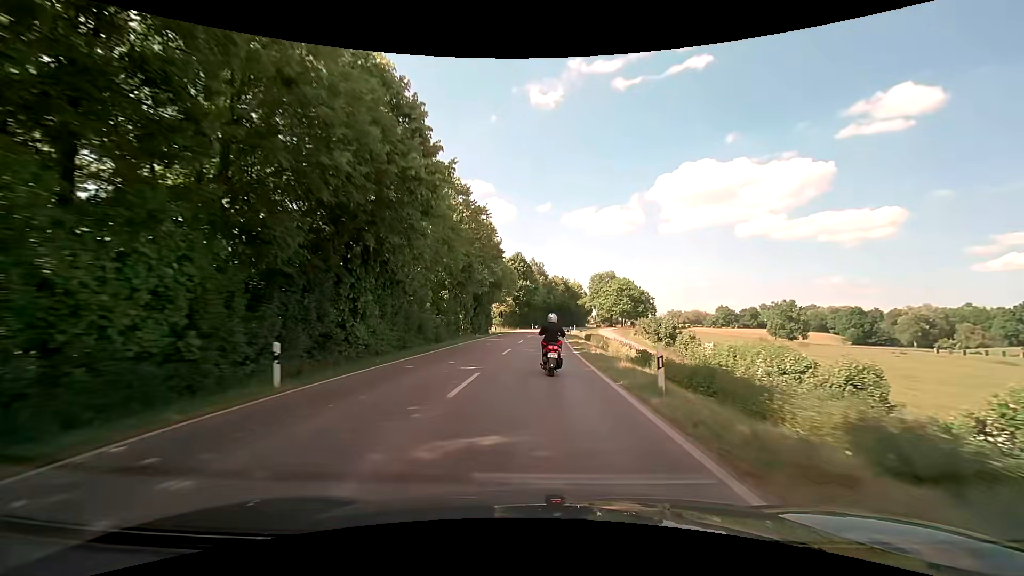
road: secondary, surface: asphalt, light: Day
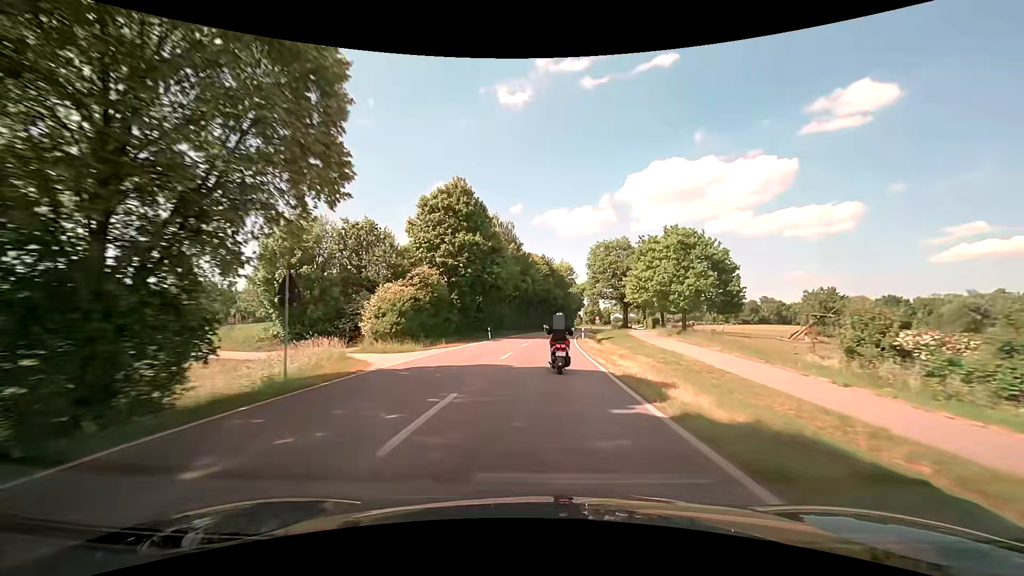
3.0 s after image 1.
(+1.0, +55.4) m; +3°
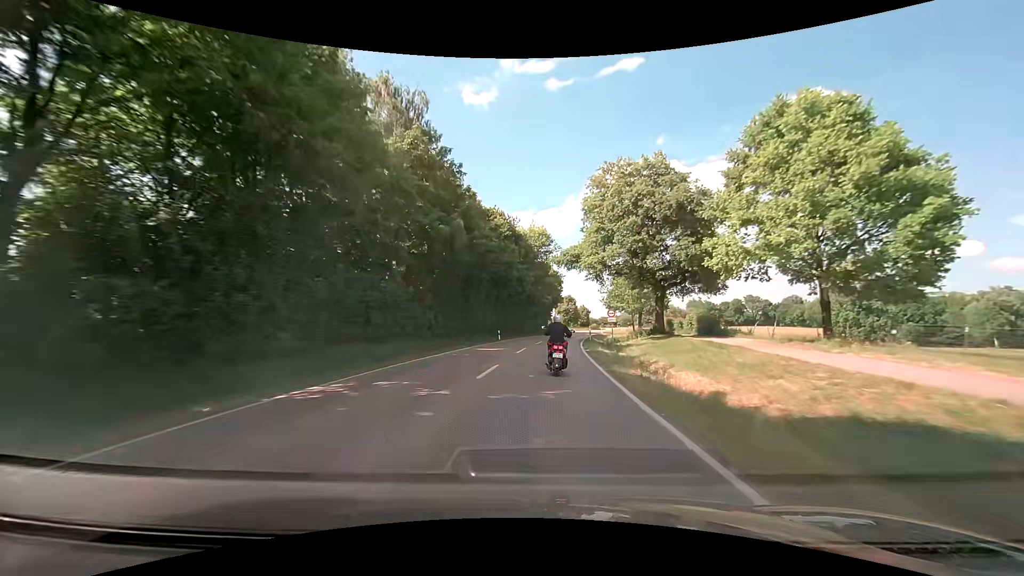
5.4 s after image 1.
(+1.5, +44.2) m; +4°
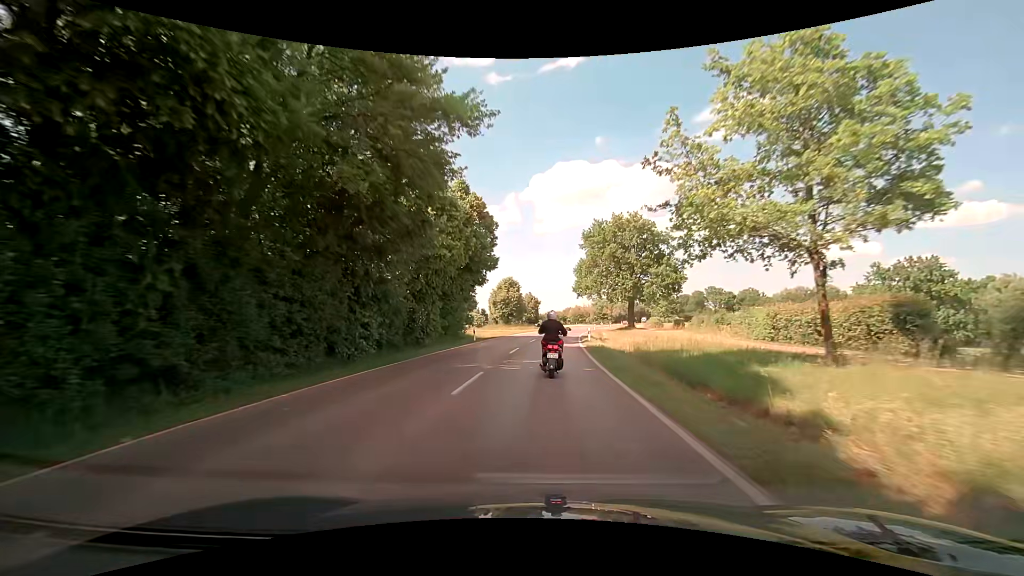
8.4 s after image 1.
(+3.0, +53.6) m; +6°
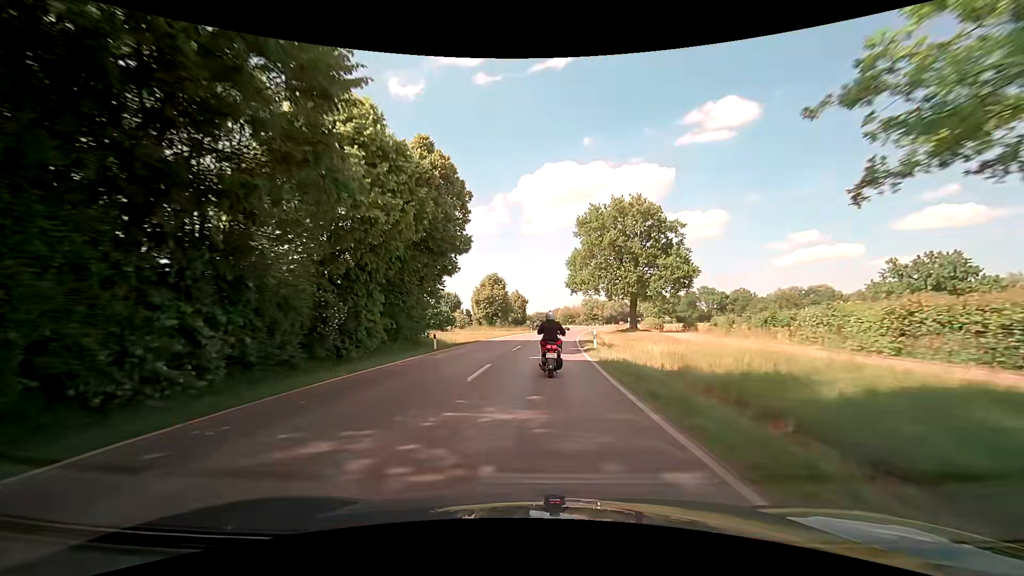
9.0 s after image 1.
(+0.2, +10.3) m; +2°
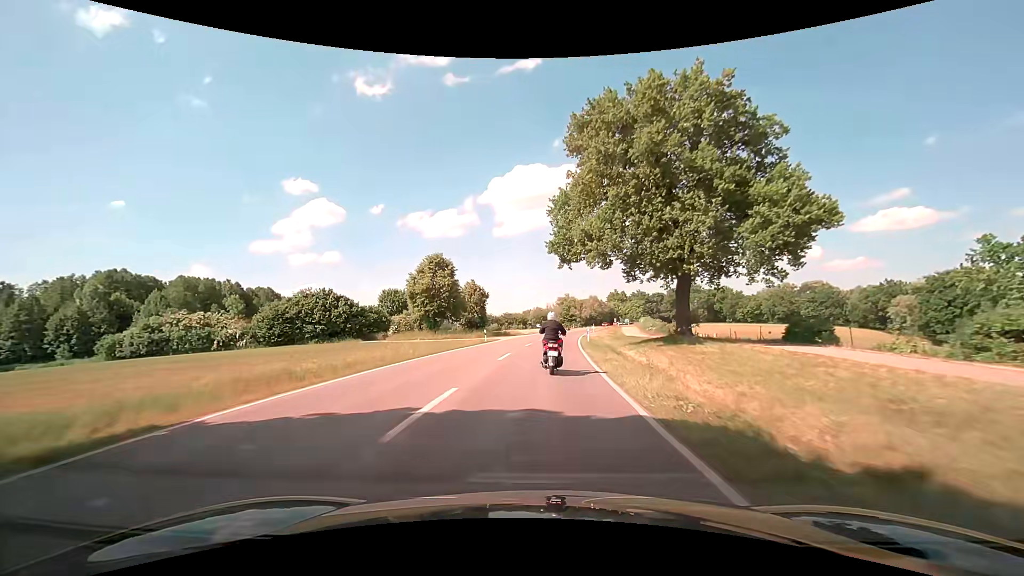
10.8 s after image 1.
(+0.9, +30.9) m; +3°
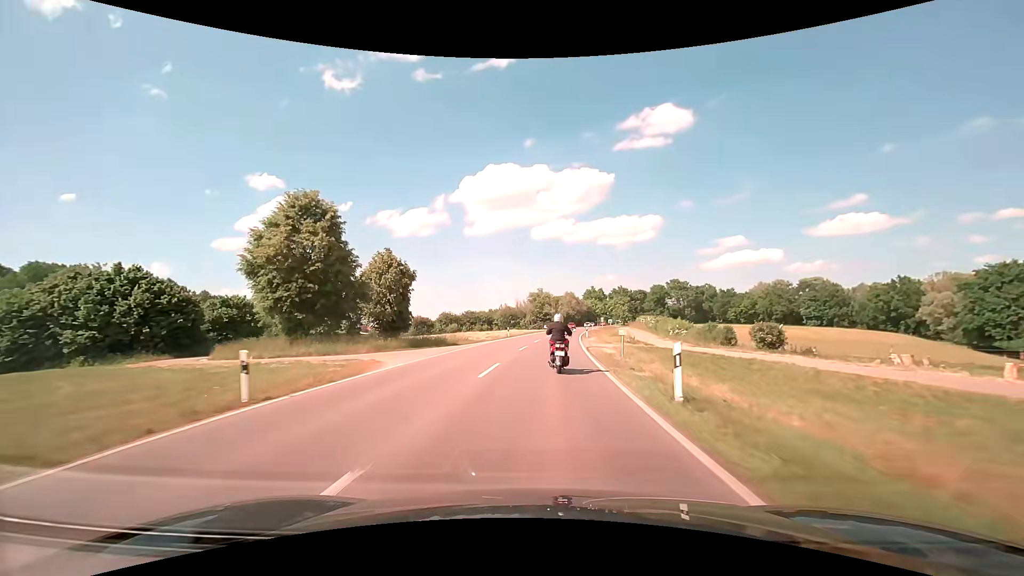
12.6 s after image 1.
(+0.9, +31.1) m; +4°
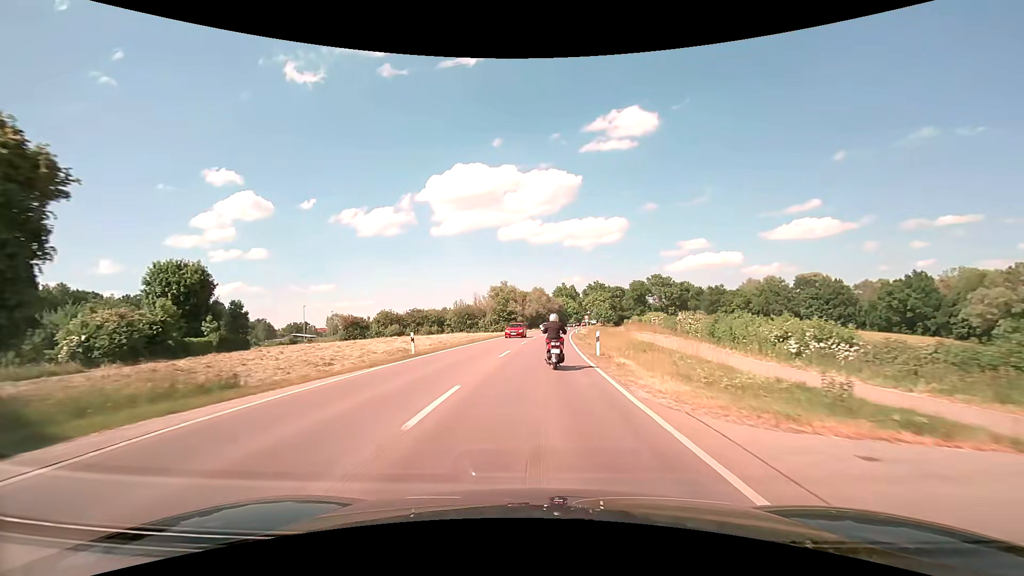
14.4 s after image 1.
(+0.7, +31.1) m; +3°
(0, +10) (0, +20) (+1, +30) (+1, +40) (+1, +50) (+2, +60) (+3, +70) (+4, +80) (+5, +90) (+6, +100) m
